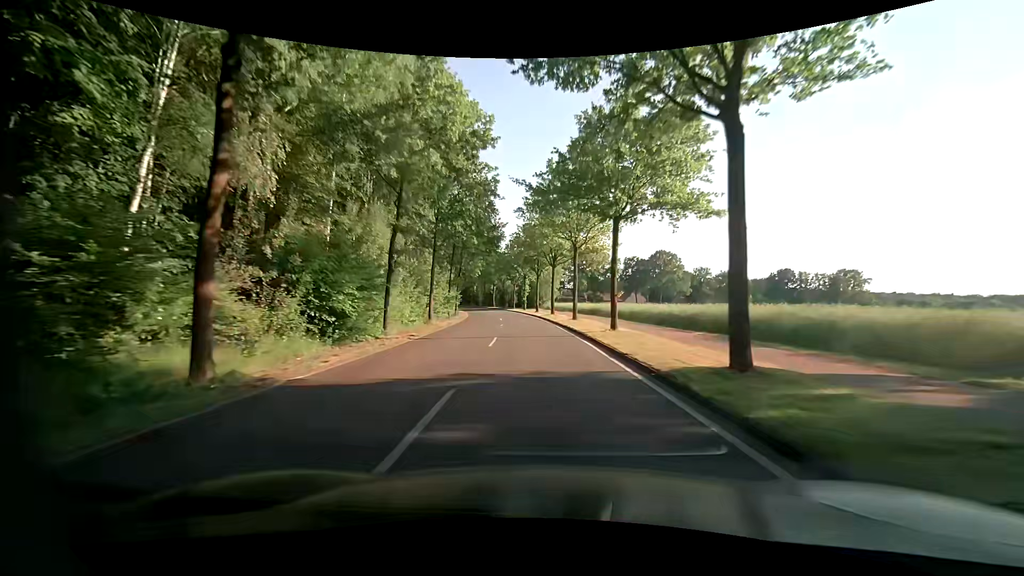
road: unclassified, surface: asphalt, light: Day
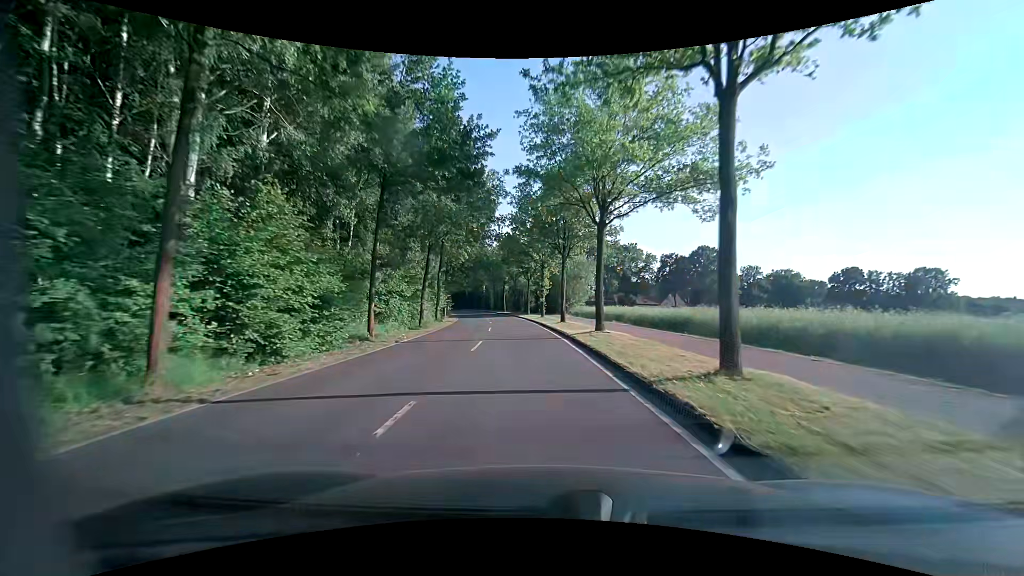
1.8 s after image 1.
(-0.6, +24.2) m; -2°
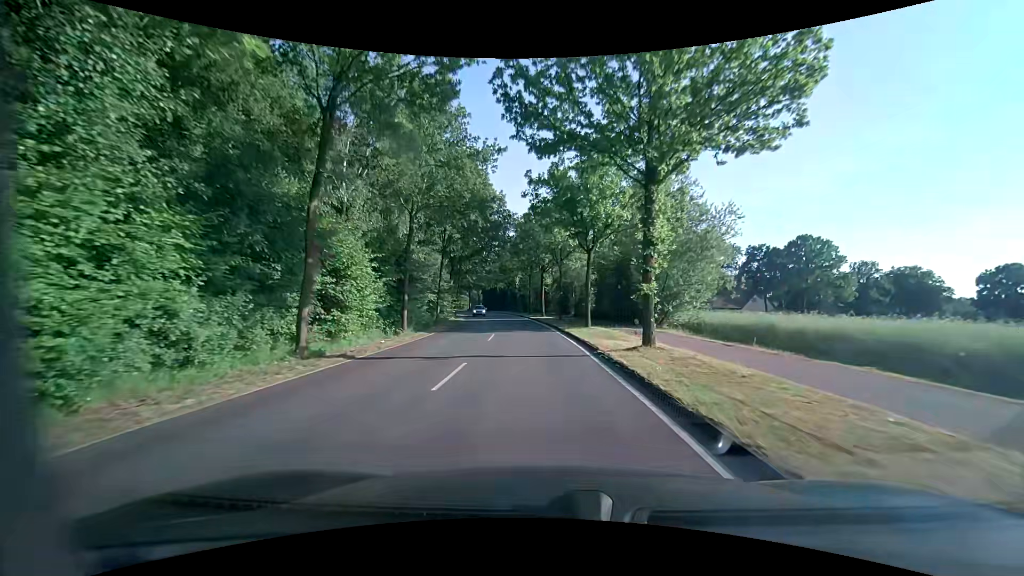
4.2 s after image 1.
(-1.7, +30.6) m; -6°
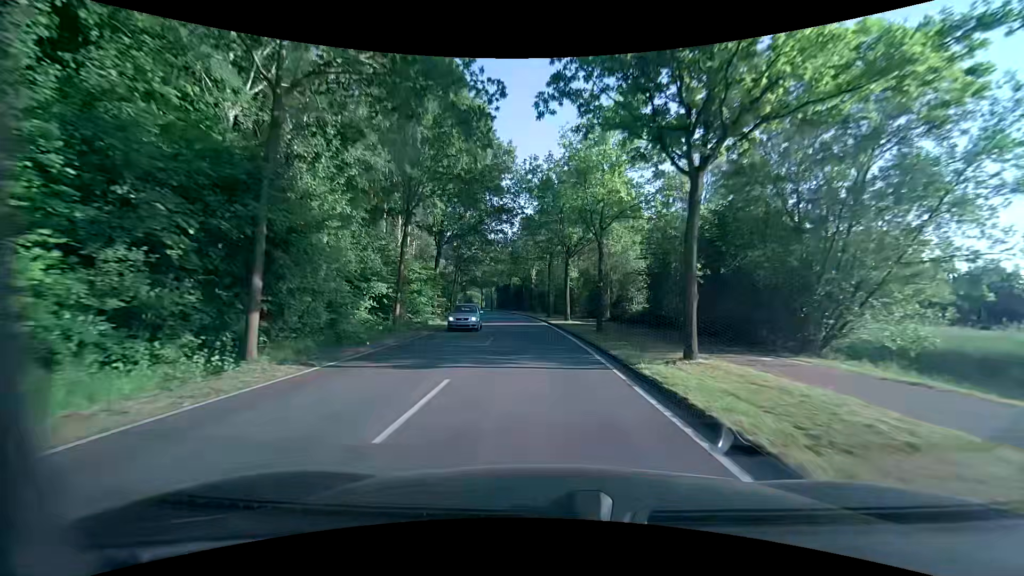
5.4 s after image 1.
(-0.3, +14.9) m; -2°
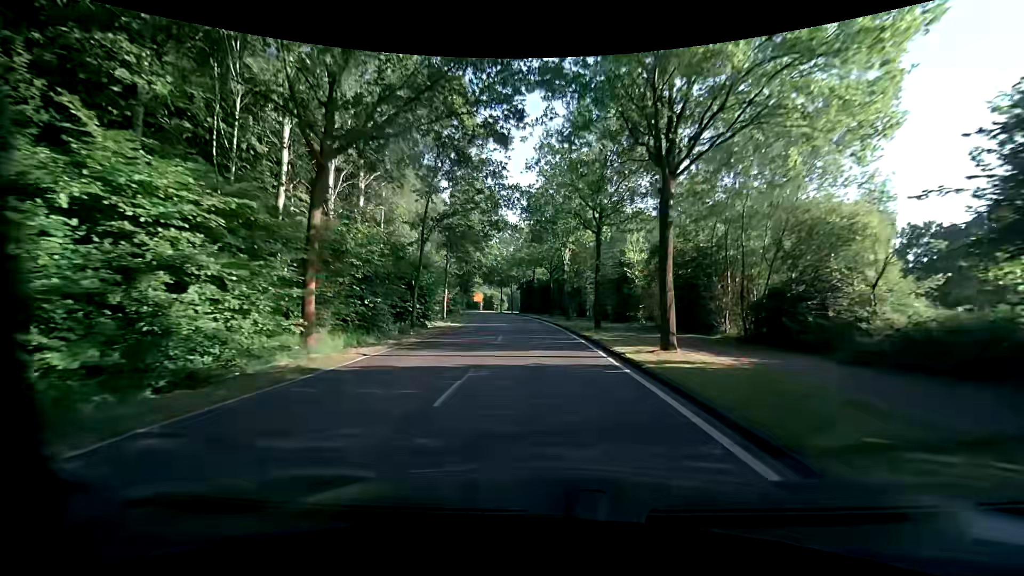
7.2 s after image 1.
(-0.8, +22.0) m; -4°
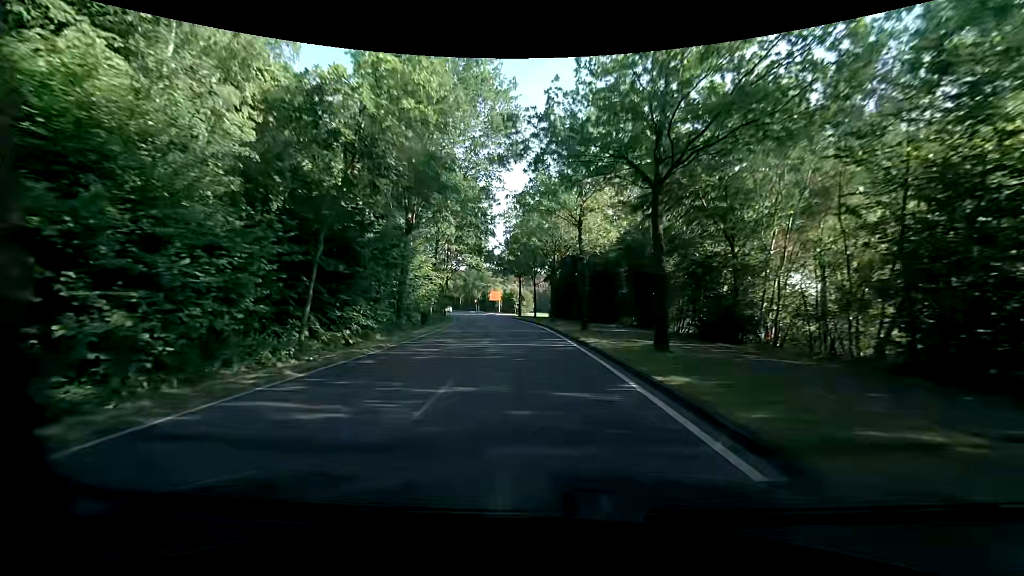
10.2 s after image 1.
(-1.2, +36.1) m; -4°
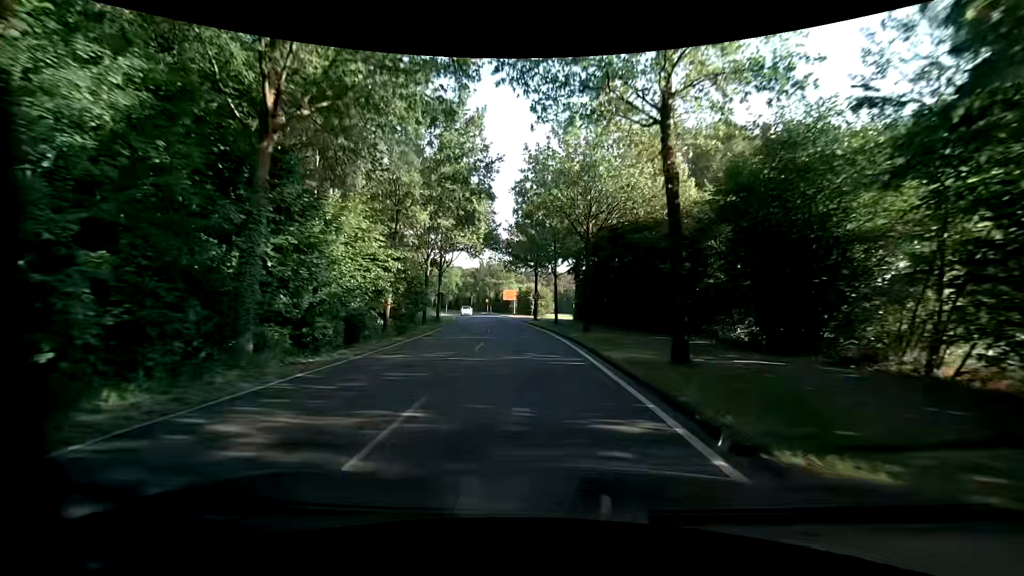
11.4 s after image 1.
(-0.3, +14.4) m; -3°
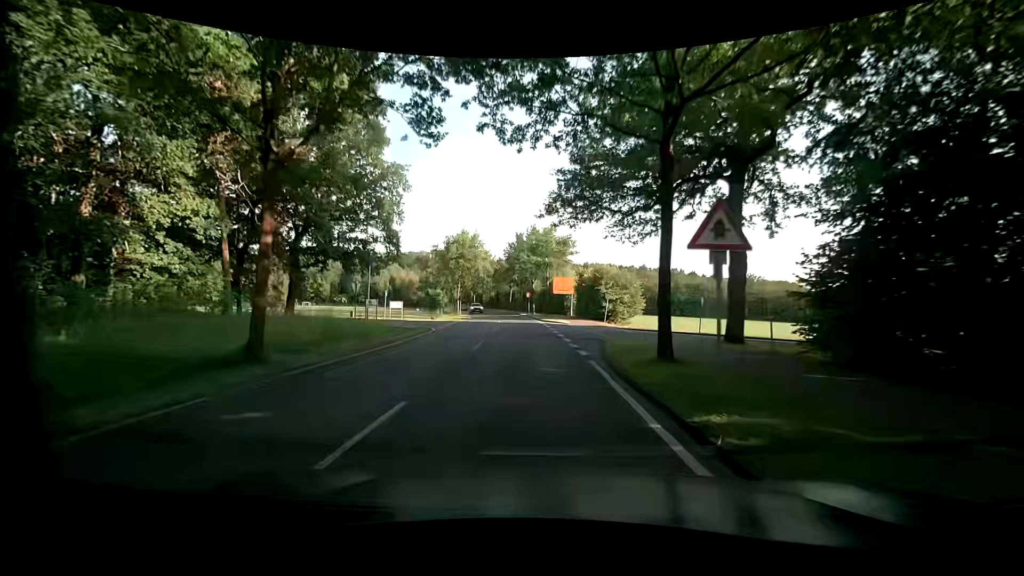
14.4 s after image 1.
(-1.4, +35.9) m; -6°
(0, +10) (0, +20) (-1, +30) (-1, +40) (-2, +50) (-3, +60) (-5, +70) (-6, +80) (-8, +89) (-11, +99) m
